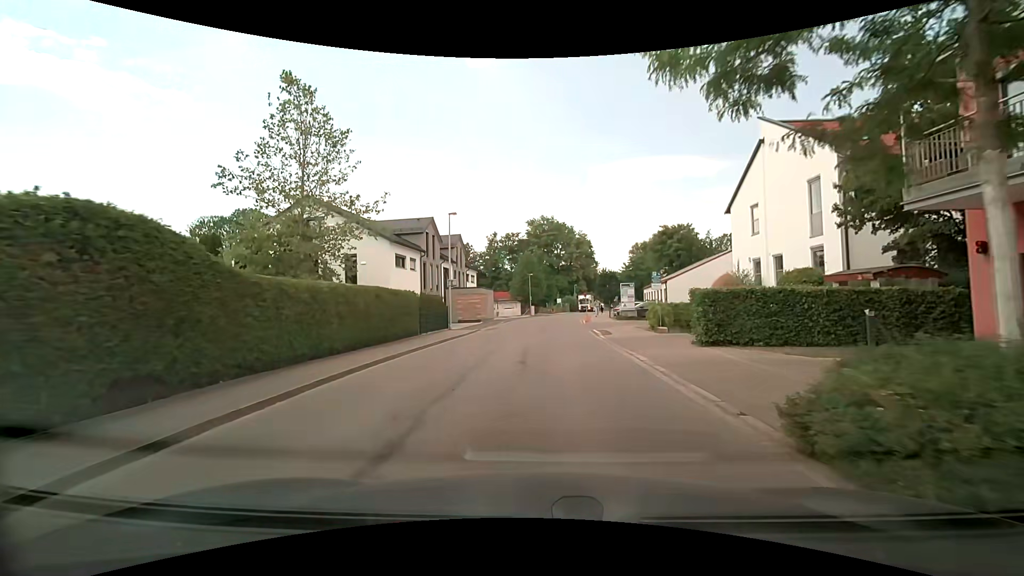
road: residential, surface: asphalt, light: Day
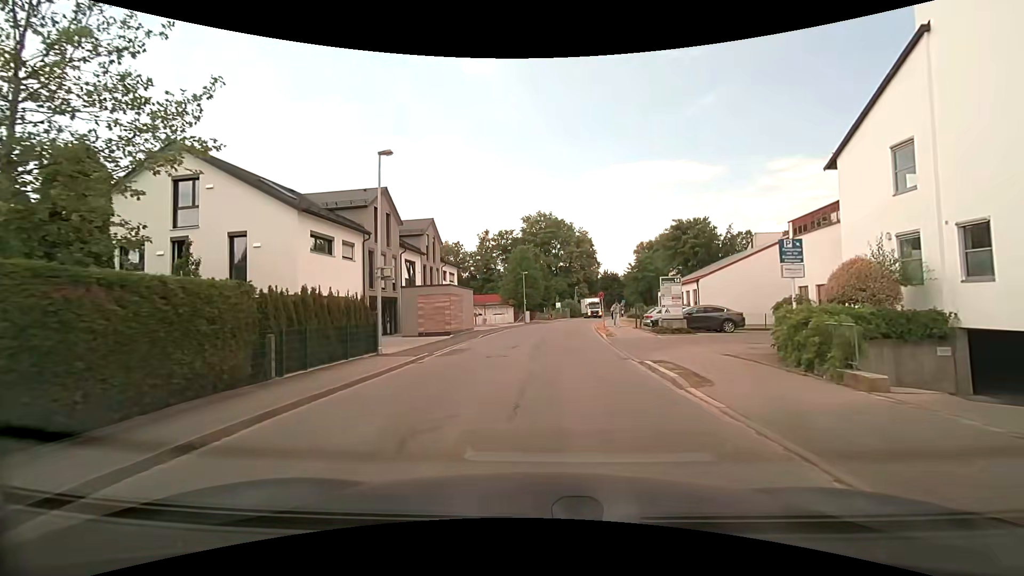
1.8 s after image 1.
(0.0, +13.2) m; 0°
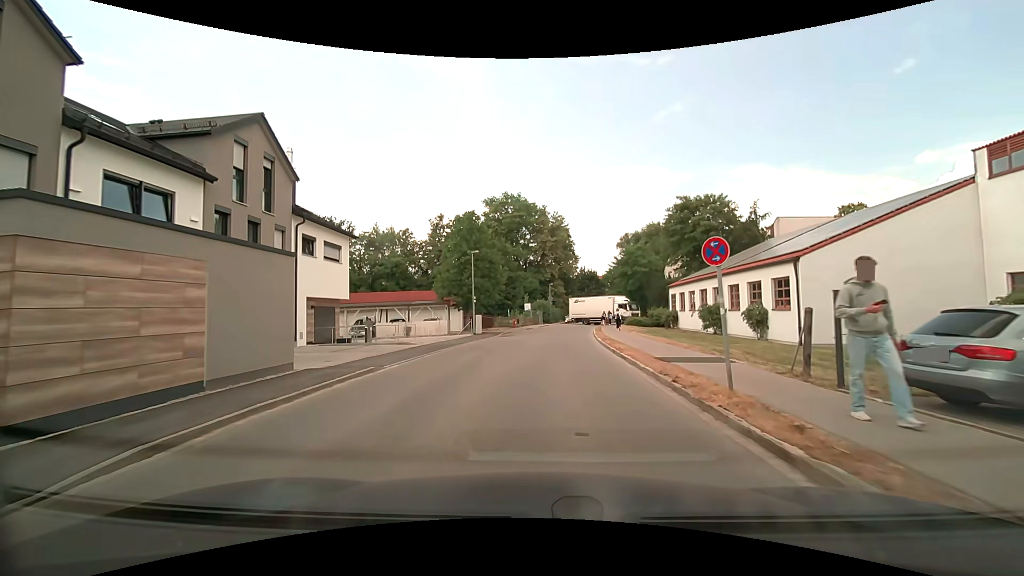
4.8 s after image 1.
(+0.8, +23.3) m; +4°
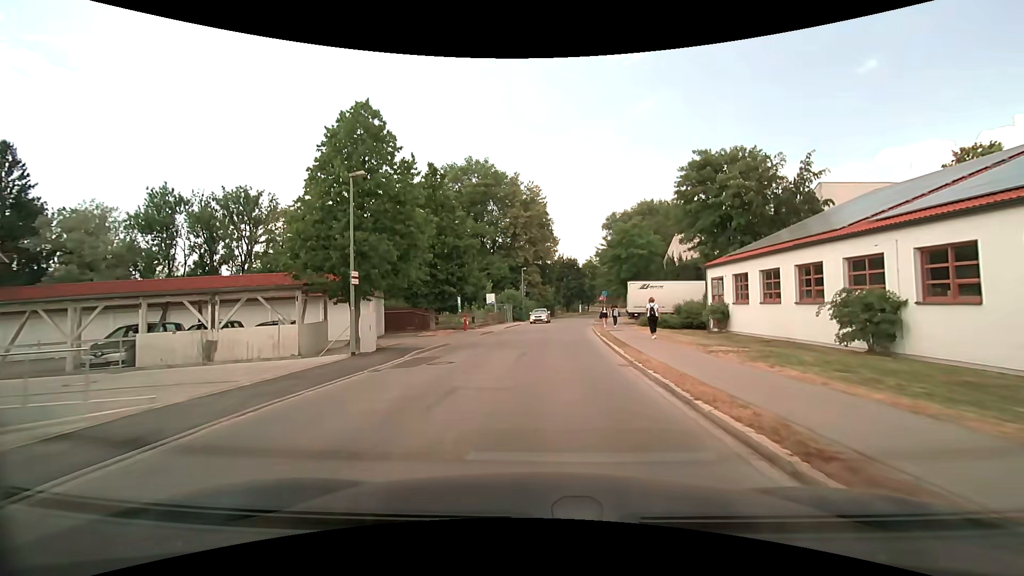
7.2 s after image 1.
(+0.3, +19.7) m; +2°
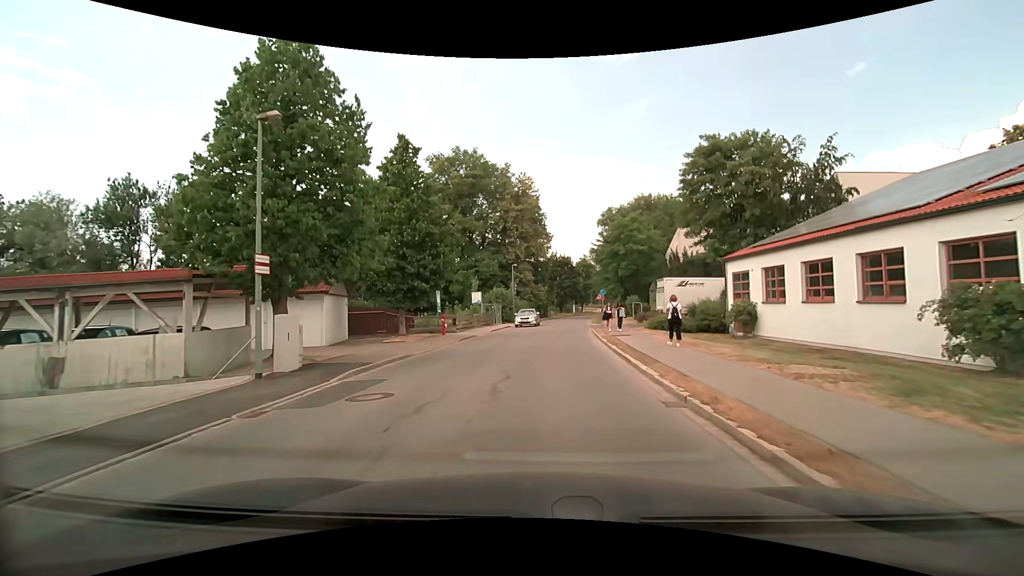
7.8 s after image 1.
(+0.1, +5.1) m; +1°
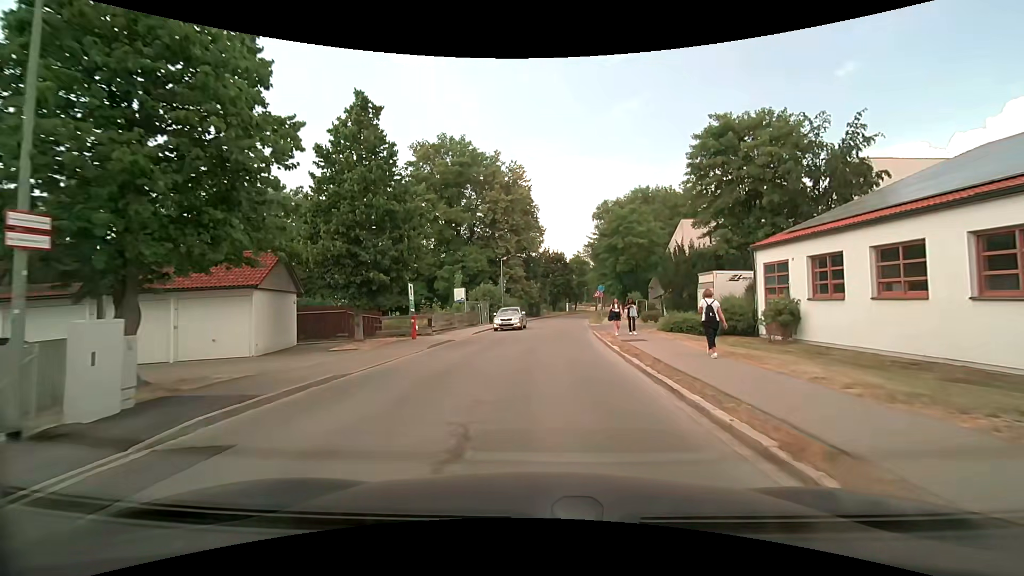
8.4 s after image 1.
(0.0, +5.0) m; 0°
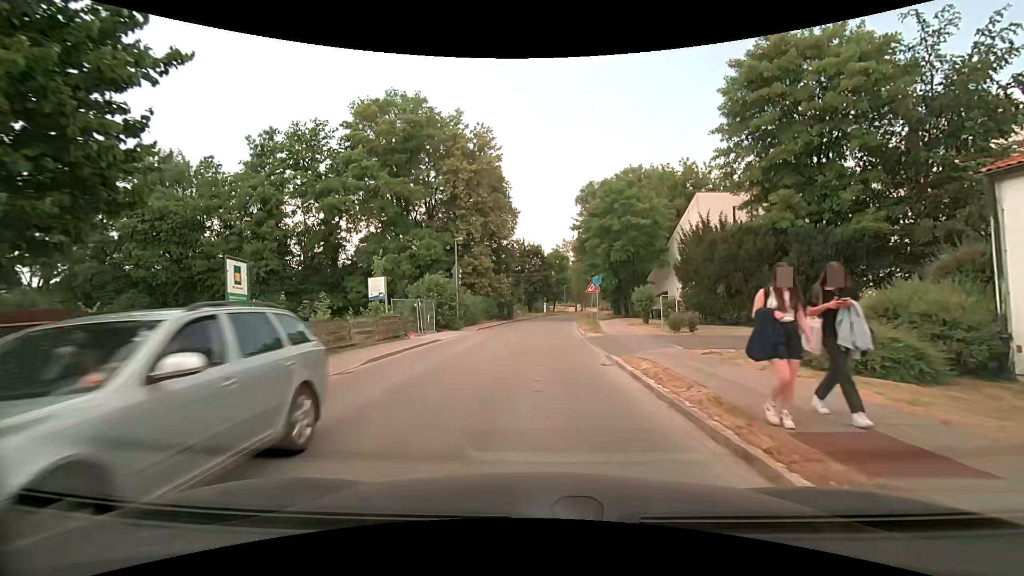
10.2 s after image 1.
(+0.5, +14.1) m; +3°
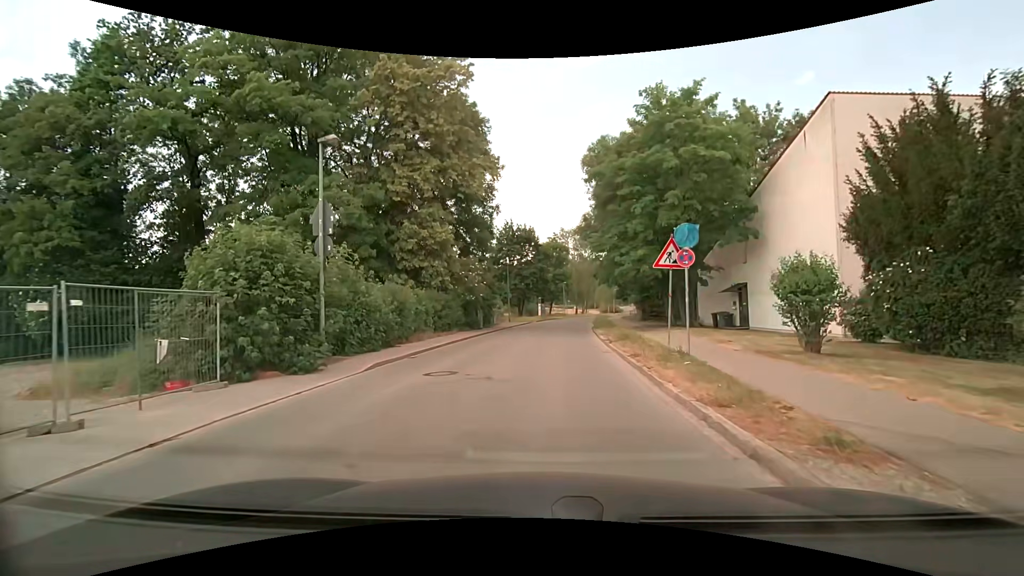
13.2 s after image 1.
(+0.3, +20.4) m; +1°
(0, +10) (+1, +20) (+1, +30) (+2, +40) (+3, +50) (+5, +60) (+6, +70) (+8, +80) (+10, +89) (+13, +99) m
